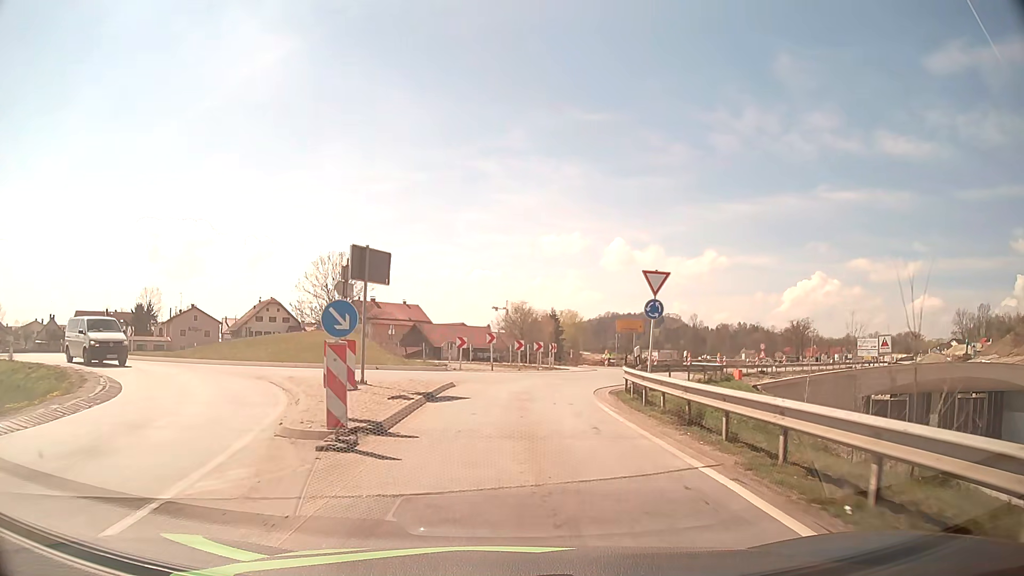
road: tertiary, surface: asphalt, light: Day
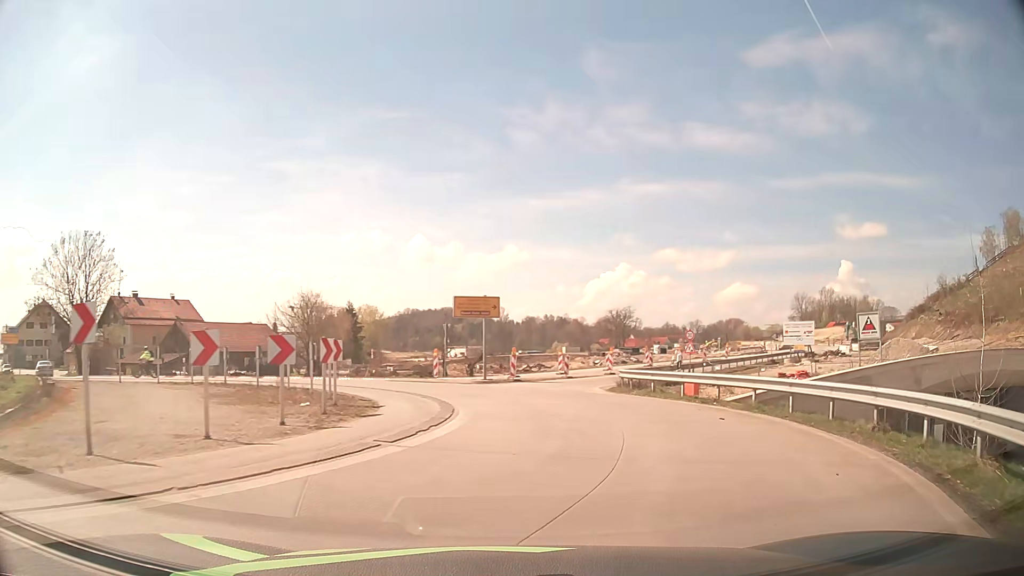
(+1.7, +25.2) m; +17°
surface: concrete
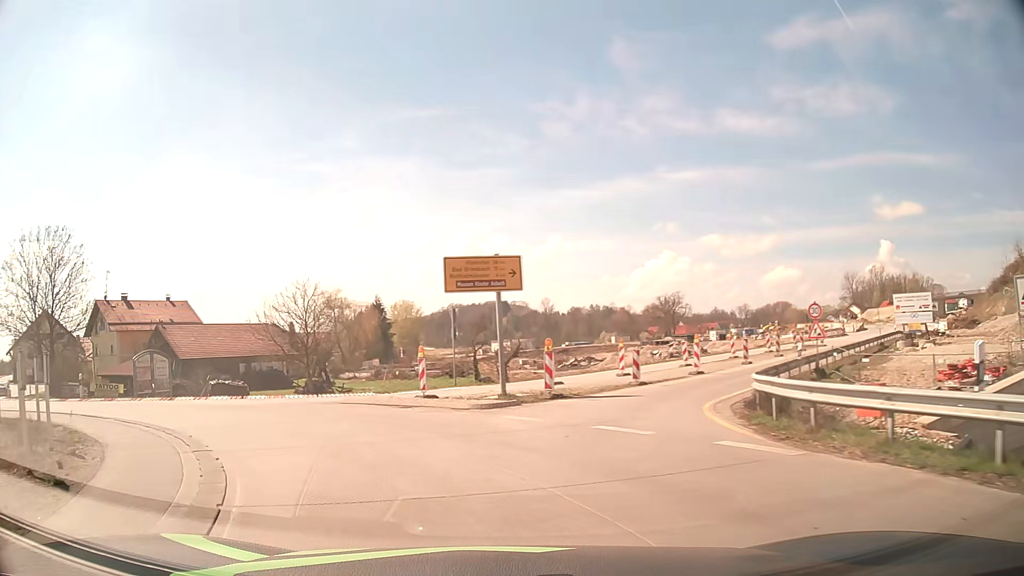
(+0.6, +14.0) m; -4°
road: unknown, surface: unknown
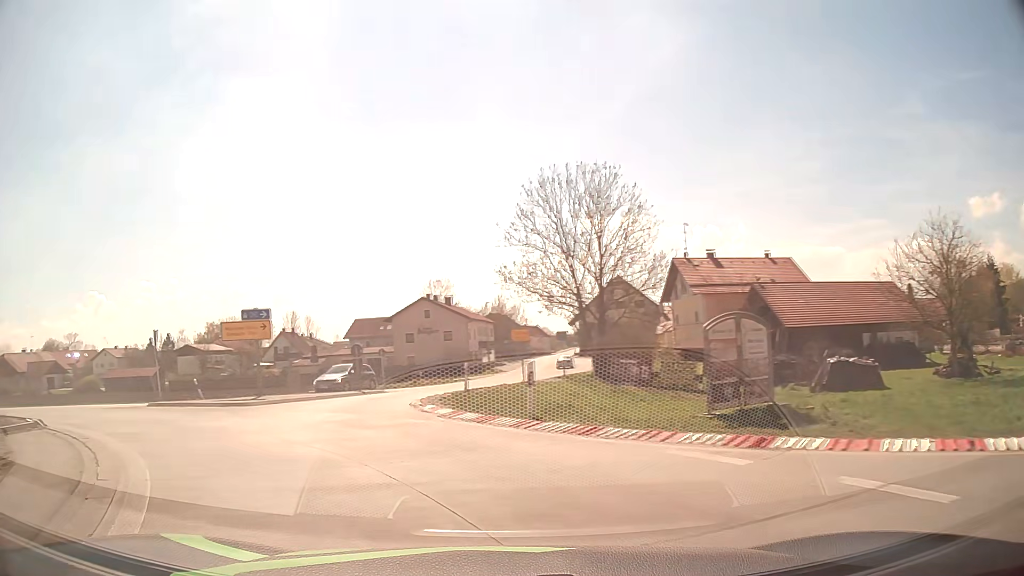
(-7.0, +16.1) m; -52°
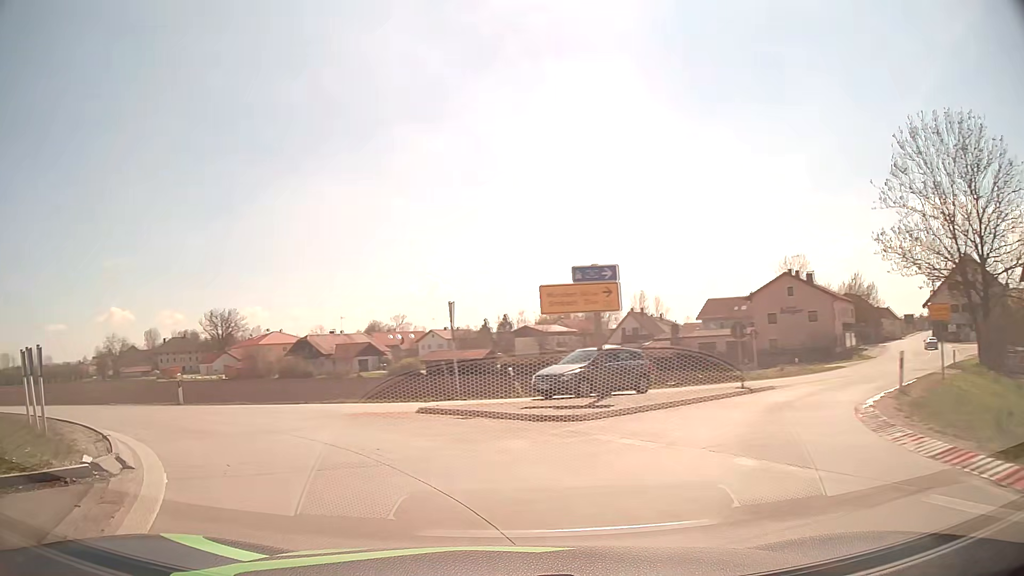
(-2.2, +8.4) m; -30°
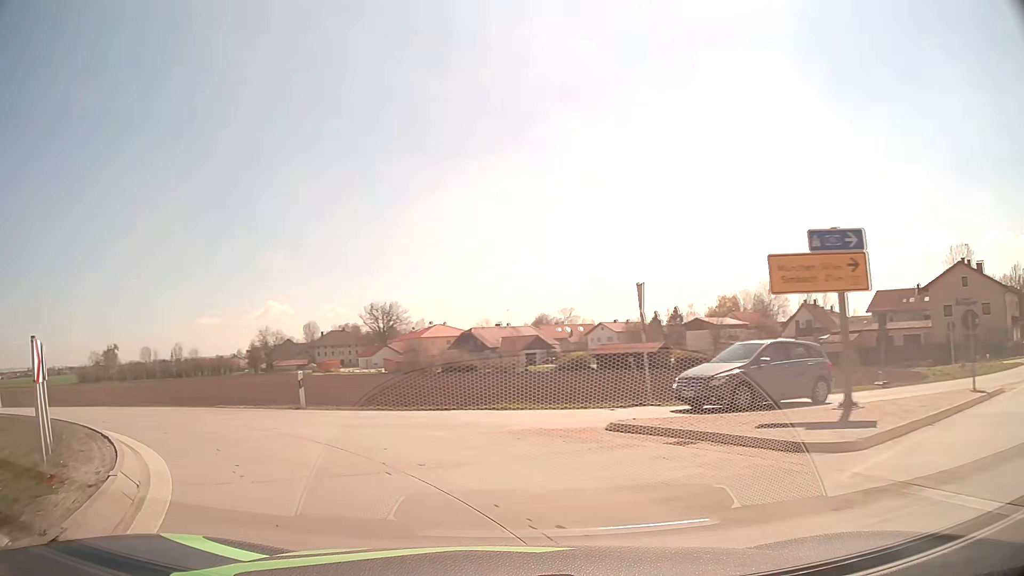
(-0.5, +4.3) m; -14°
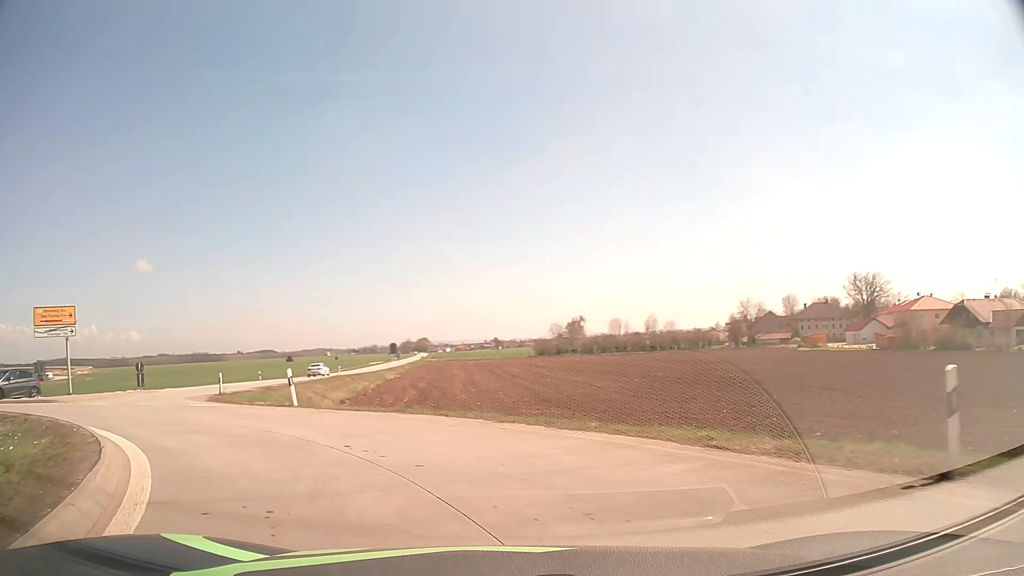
(-4.5, +12.2) m; -40°
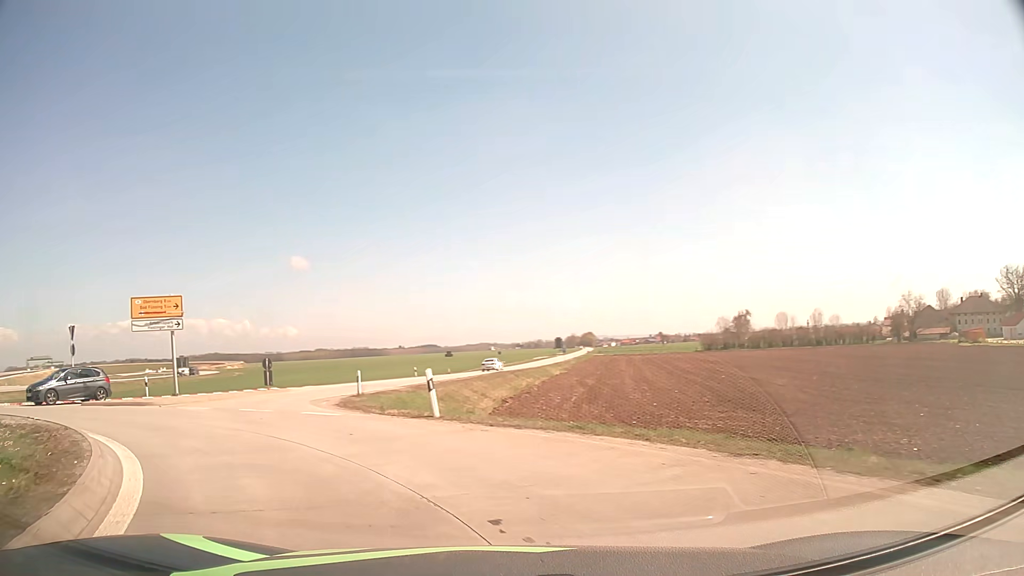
(-0.5, +4.5) m; -14°
(-2, +10) (-7, +19) (-9, +28) (-9, +38) (-8, +48) (-6, +58) (-4, +68) (-3, +78) (-1, +88) (+1, +98) m
